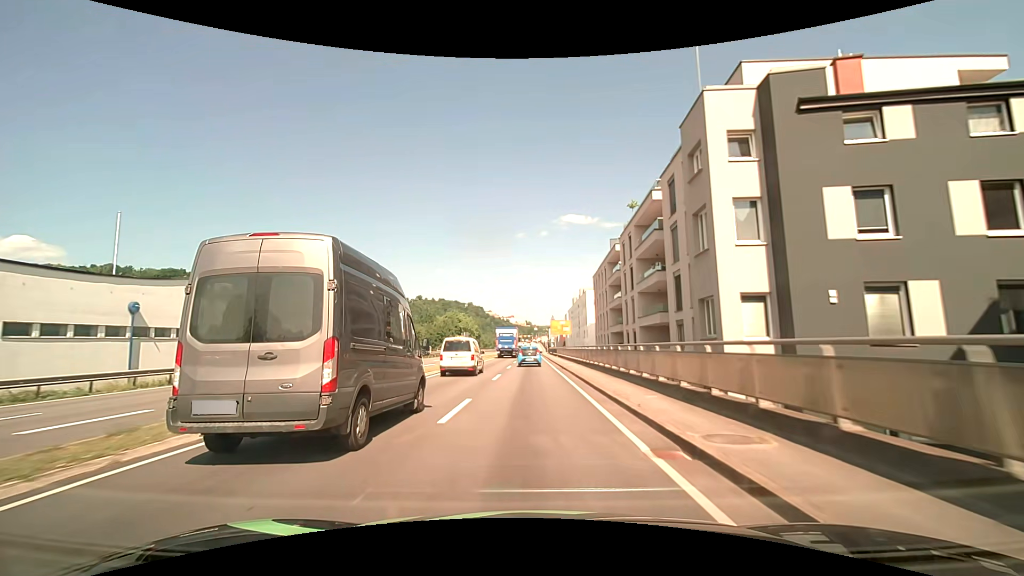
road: primary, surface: asphalt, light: Day
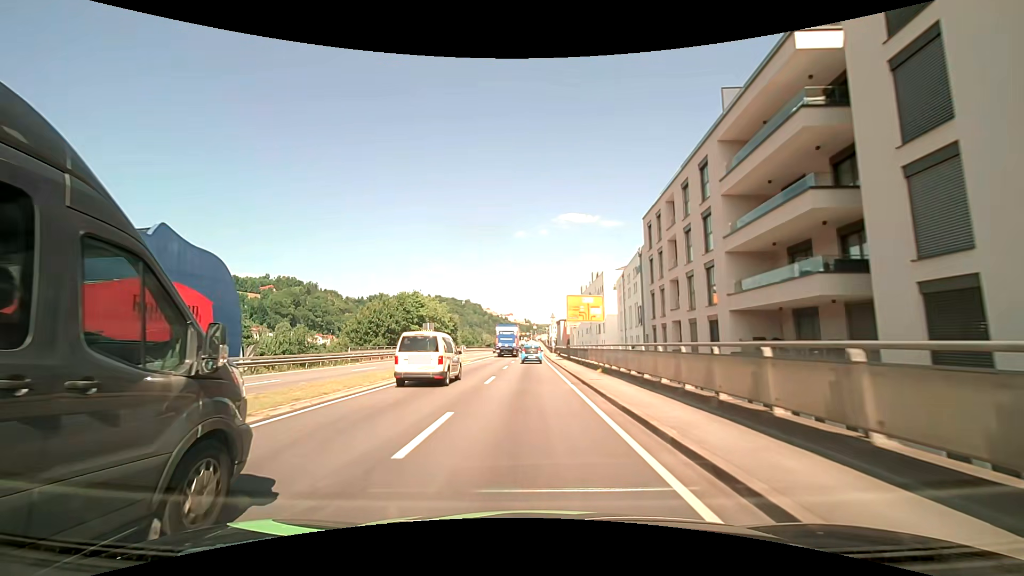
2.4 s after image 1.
(+0.1, +39.1) m; 0°
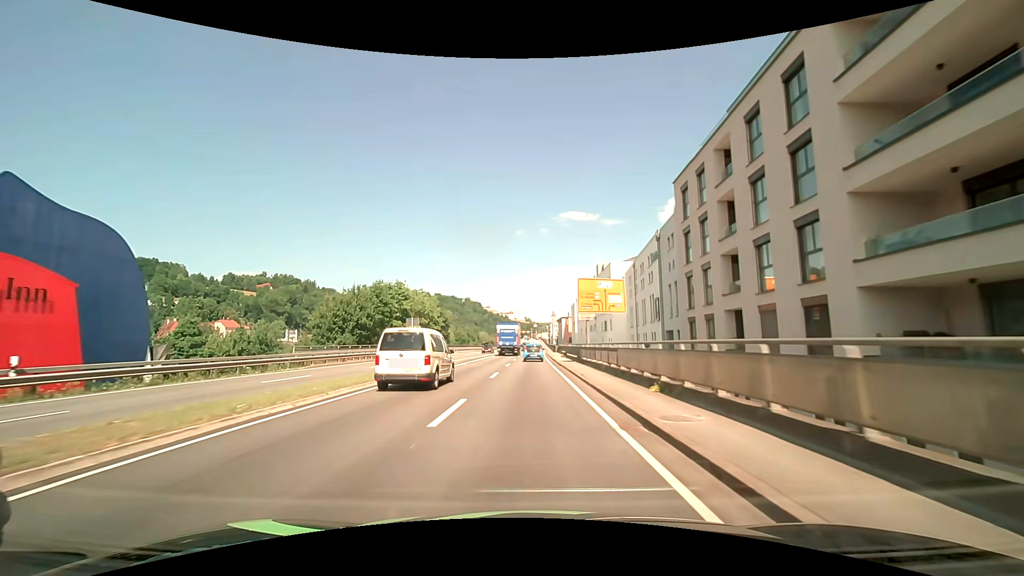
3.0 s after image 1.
(0.0, +9.9) m; 0°
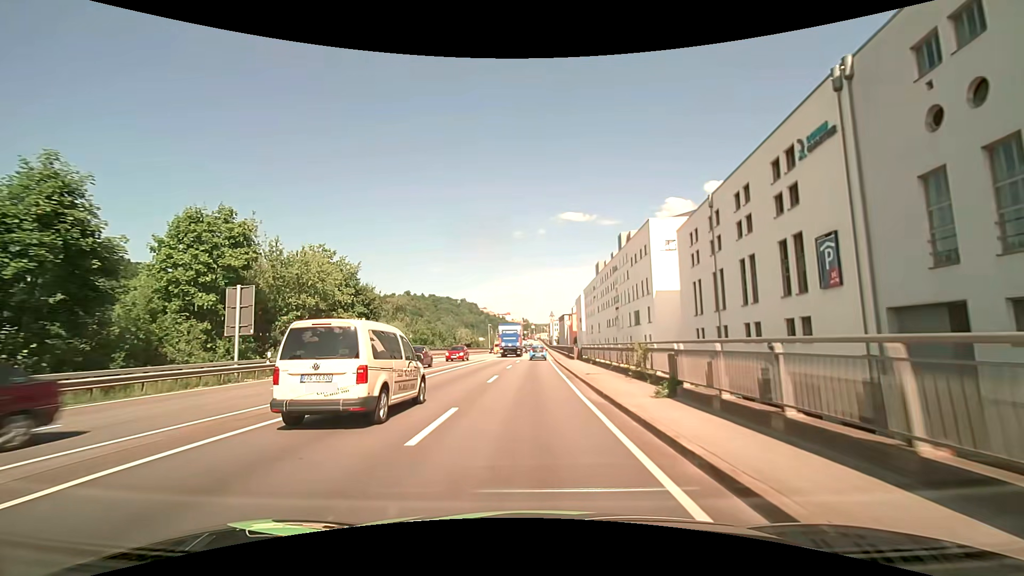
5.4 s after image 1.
(+0.2, +37.1) m; 0°
(0, +10) (0, +20) (0, +30) (0, +40) (+1, +50) (+1, +60) (+1, +70) (+1, +80) (+2, +90) (+2, +100) m
